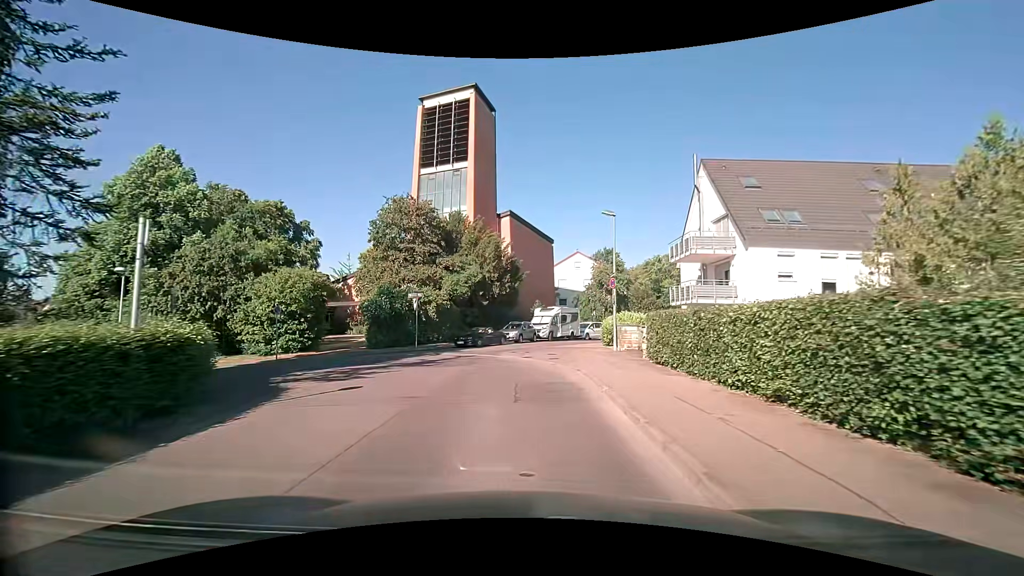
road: residential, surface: asphalt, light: Day
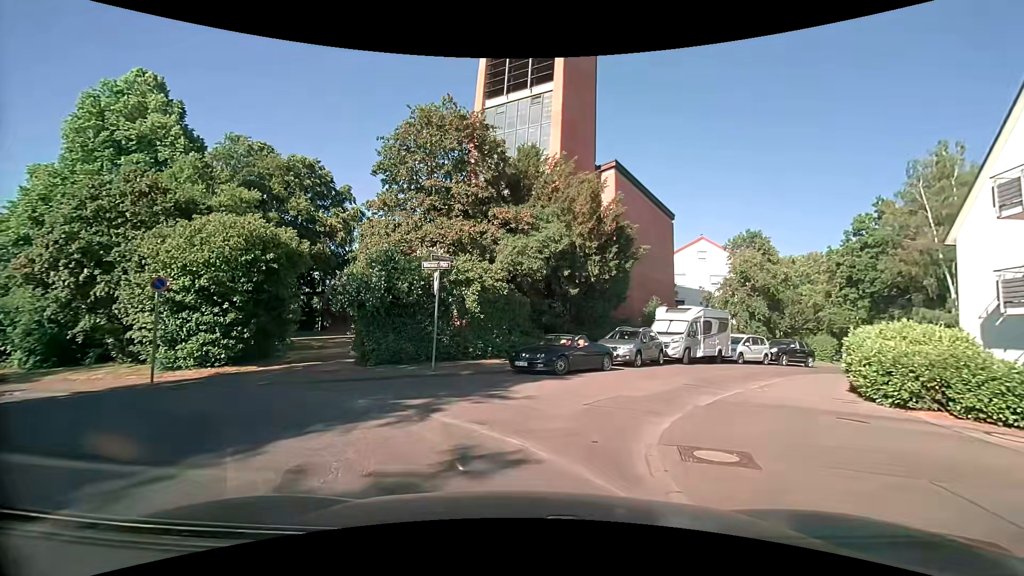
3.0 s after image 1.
(-0.9, +15.5) m; -12°
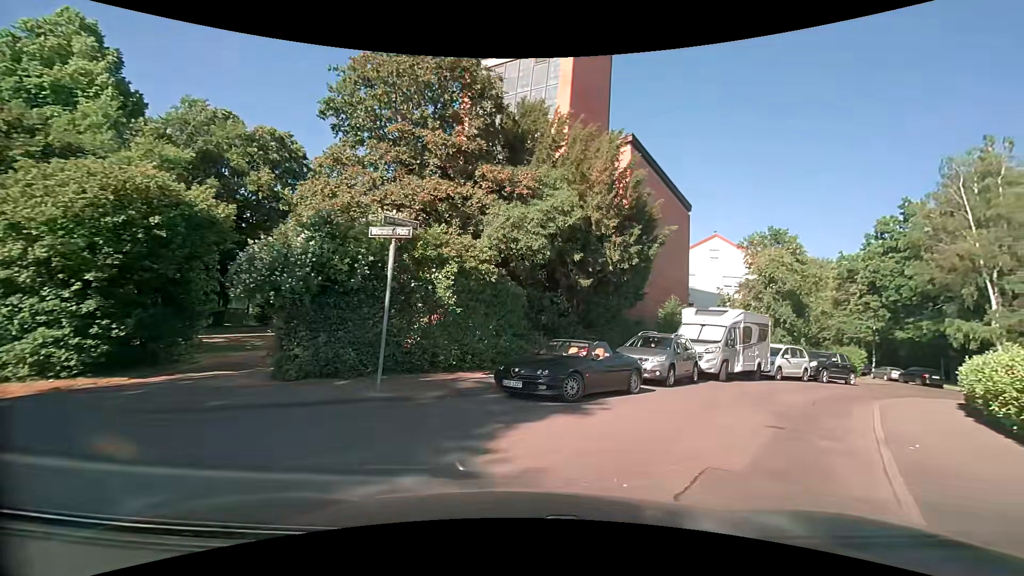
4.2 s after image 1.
(0.0, +5.1) m; +2°
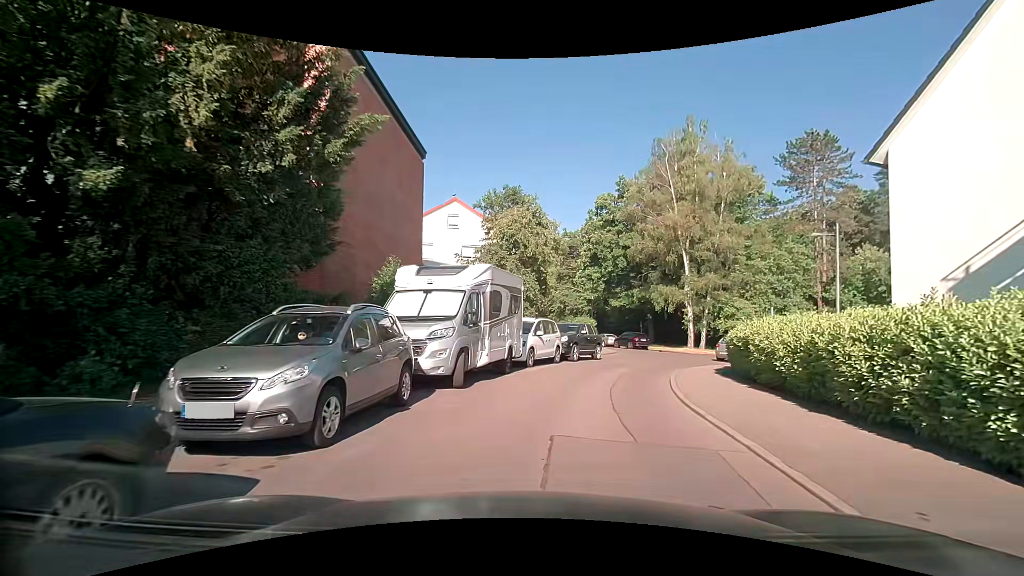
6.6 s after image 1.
(+2.6, +8.9) m; +29°
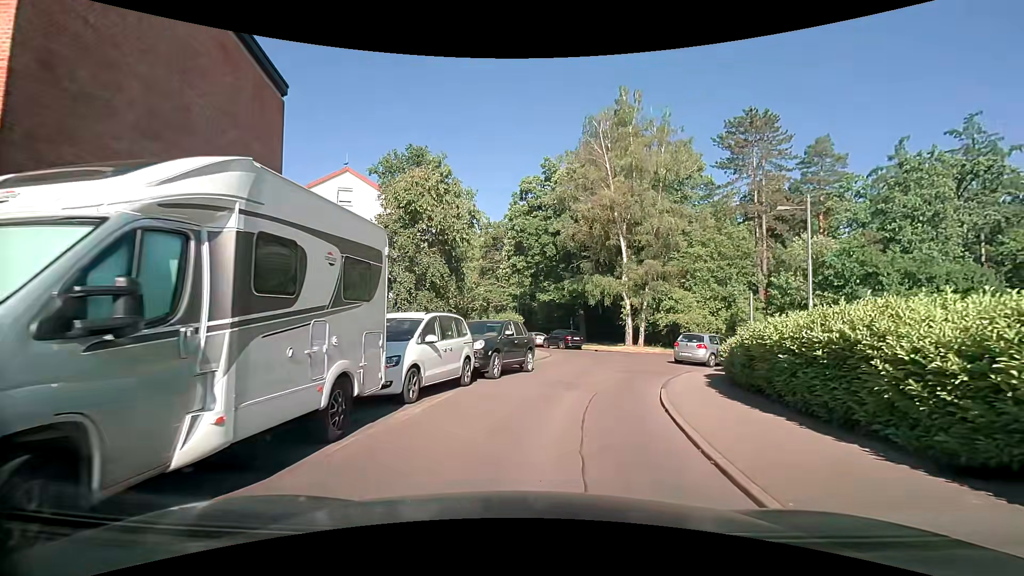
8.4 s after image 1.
(+0.6, +7.5) m; +9°
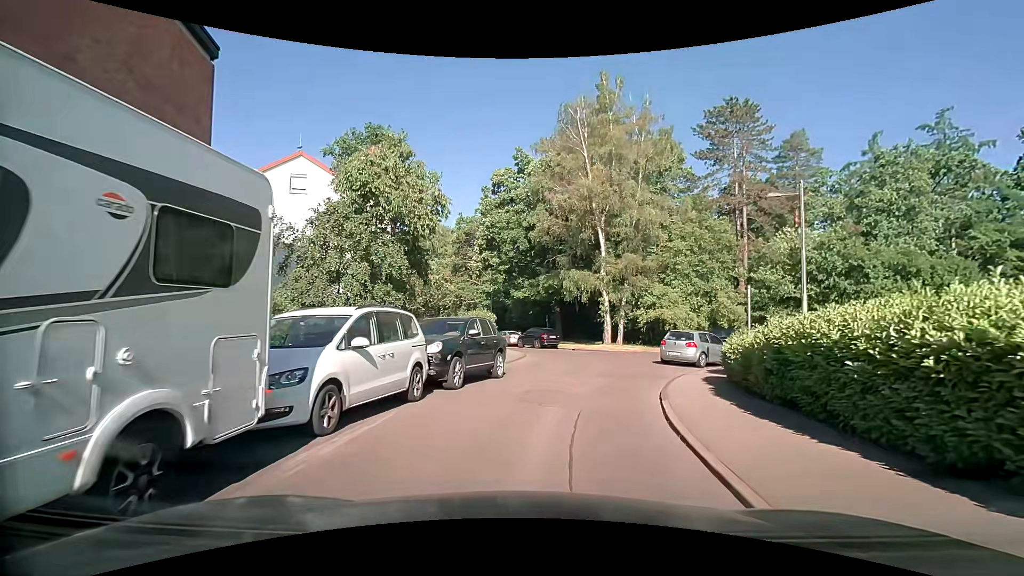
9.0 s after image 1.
(+0.1, +2.5) m; +3°
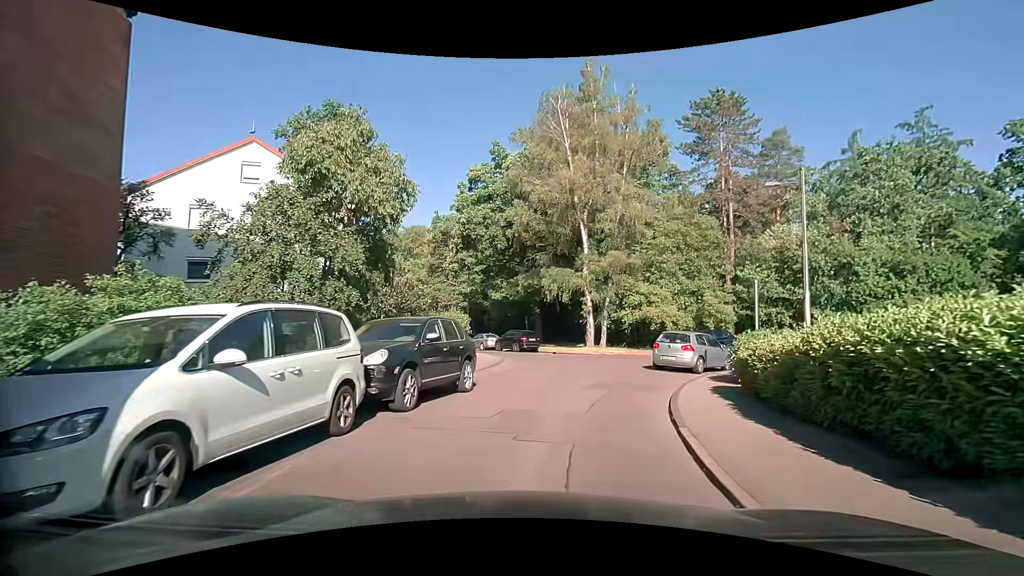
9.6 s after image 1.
(0.0, +2.5) m; +1°
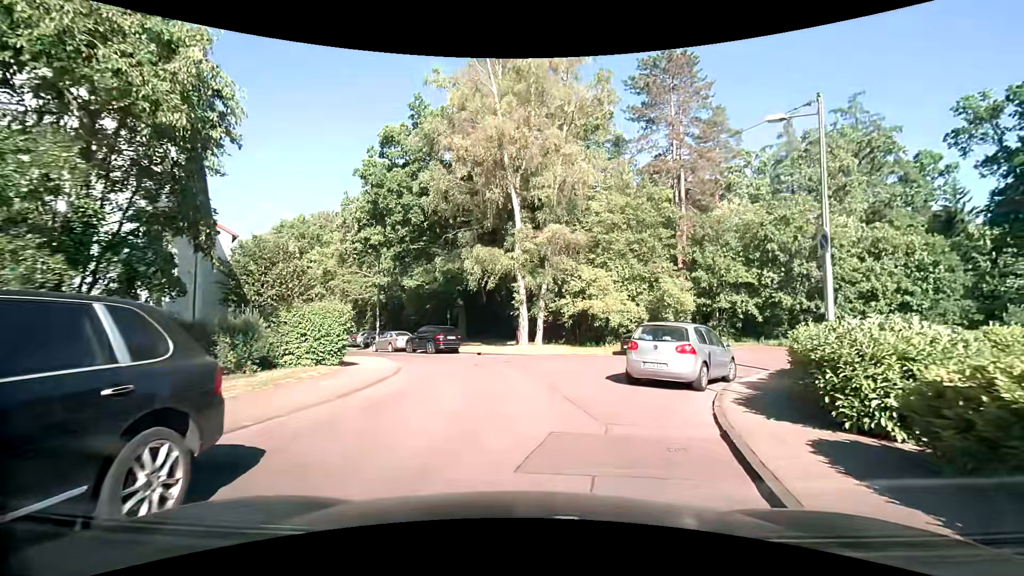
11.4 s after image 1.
(+0.6, +7.6) m; +10°
